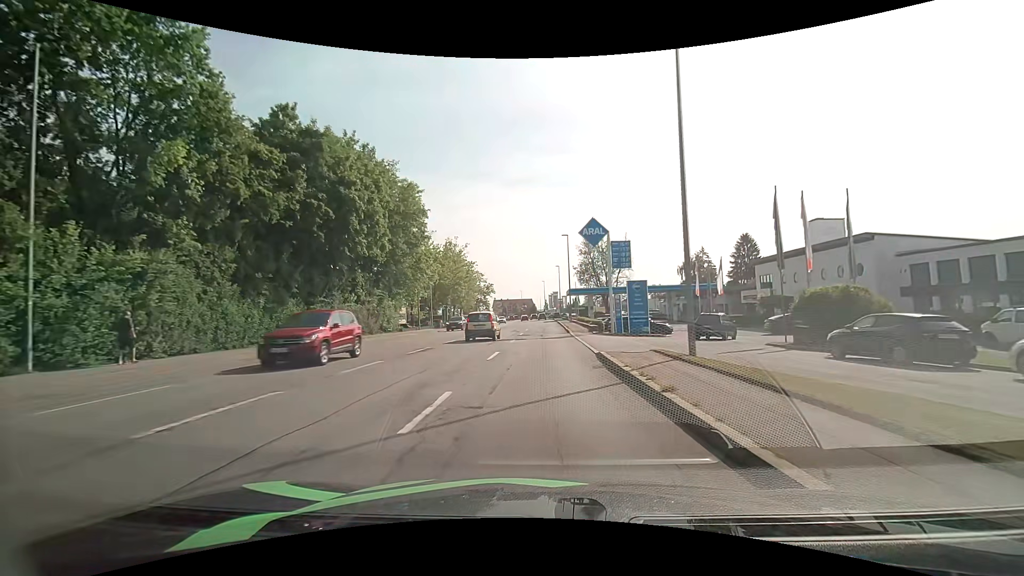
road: tertiary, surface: asphalt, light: Day
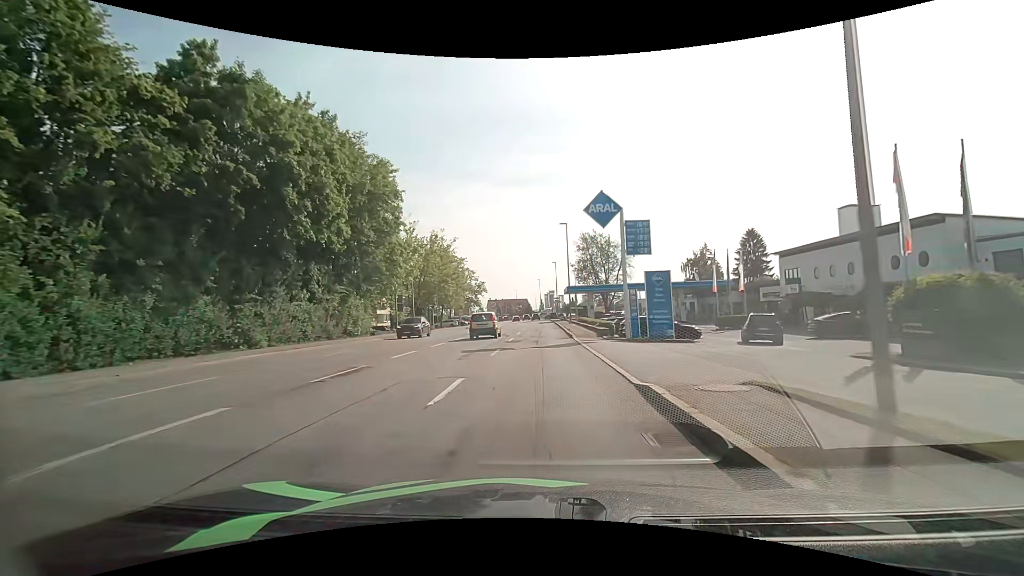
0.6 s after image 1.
(0.0, +7.4) m; +1°
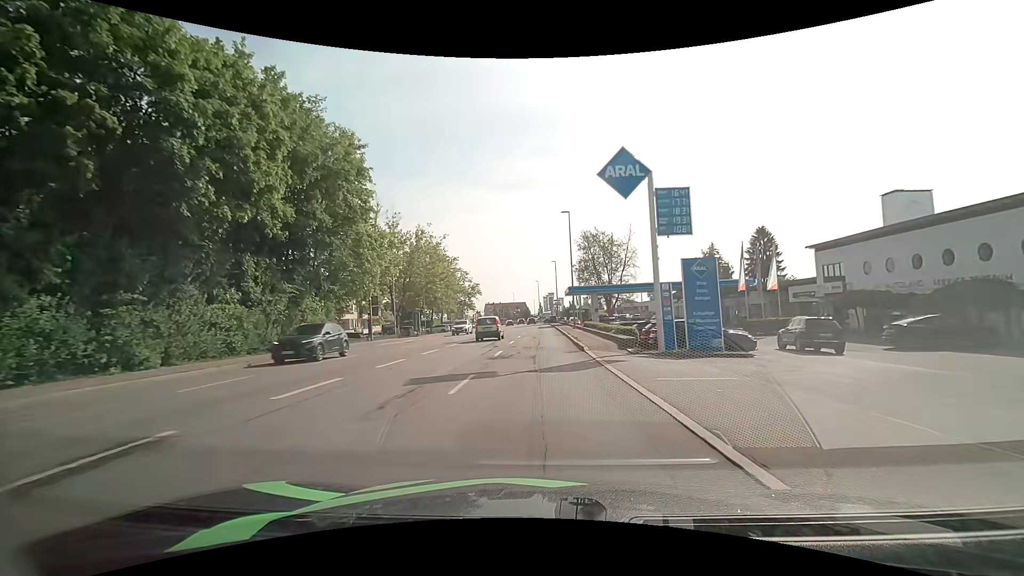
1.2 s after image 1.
(0.0, +7.4) m; 0°
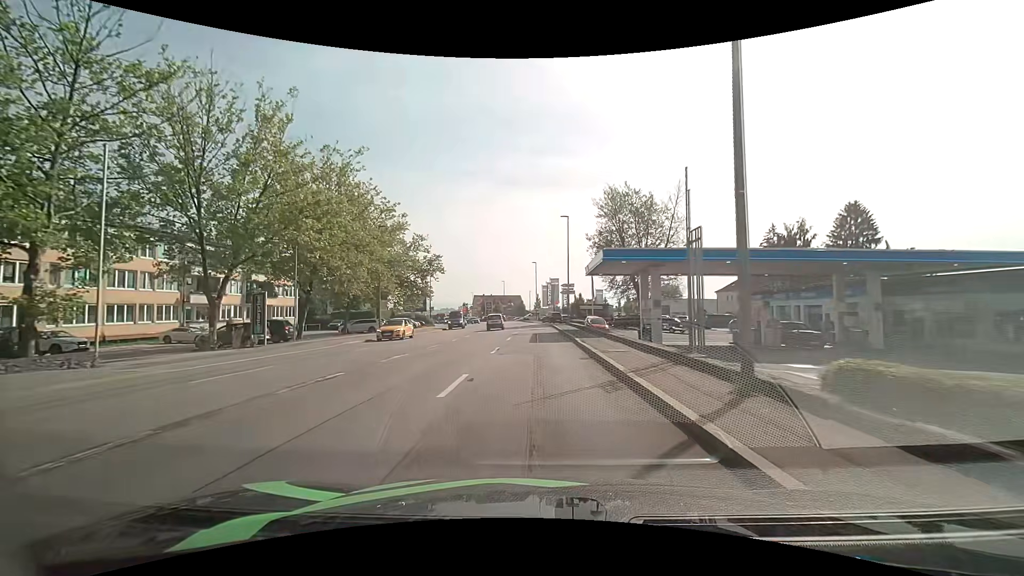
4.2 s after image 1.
(+0.1, +35.9) m; 0°
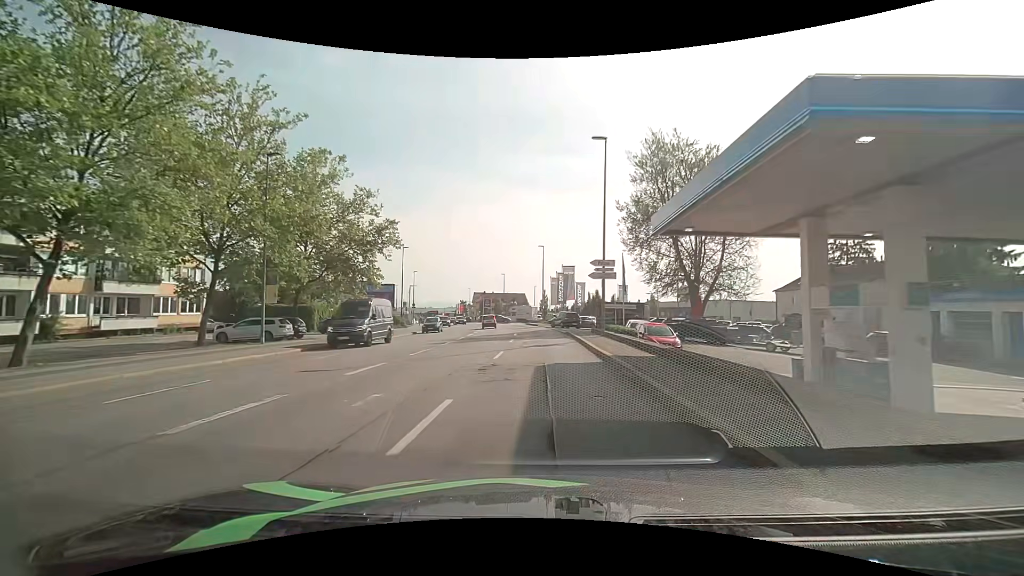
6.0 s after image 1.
(-0.1, +21.2) m; -1°
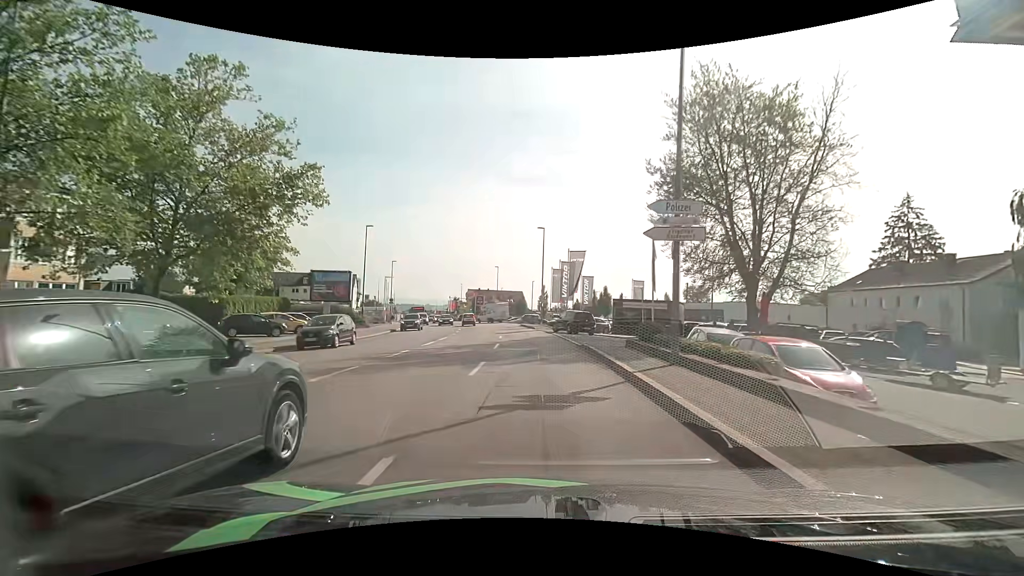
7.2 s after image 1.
(0.0, +13.5) m; 0°
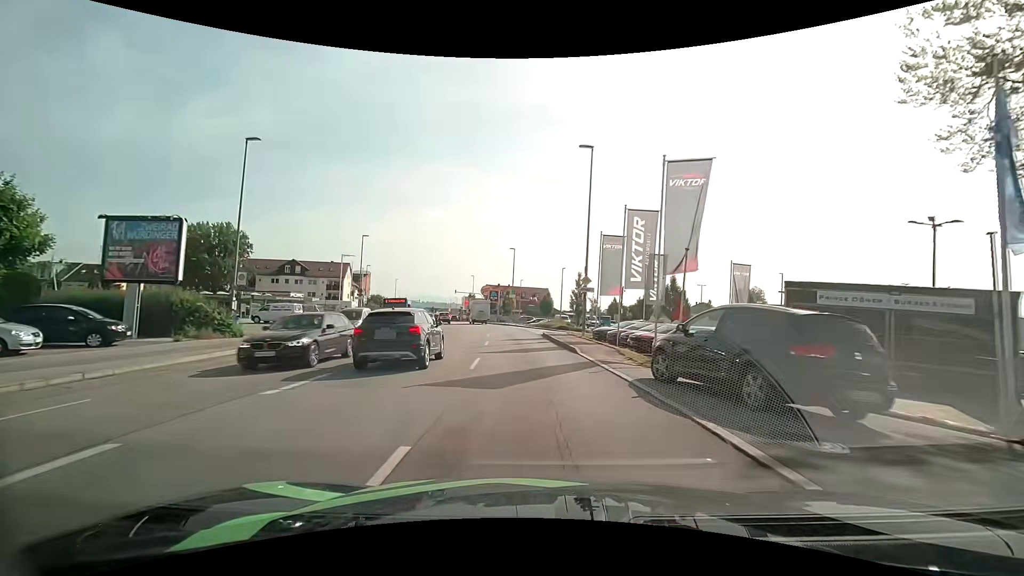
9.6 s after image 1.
(-0.3, +25.4) m; -2°
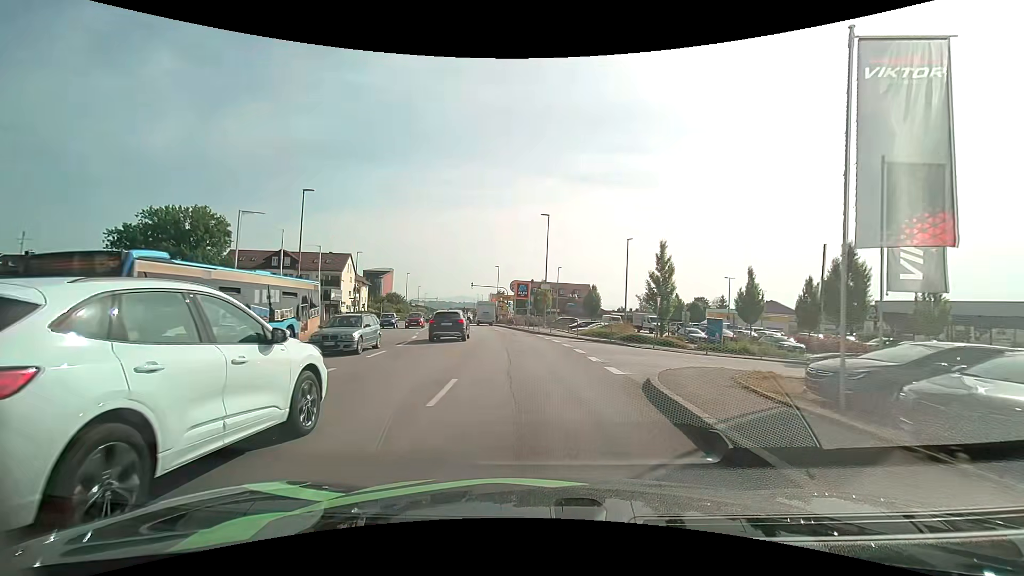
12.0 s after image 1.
(-0.7, +22.9) m; -4°
(0, +10) (-1, +20) (-1, +30) (-3, +40) (-4, +50) (-6, +60) (-8, +69) (-10, +79) (-11, +89) (-13, +99) m
